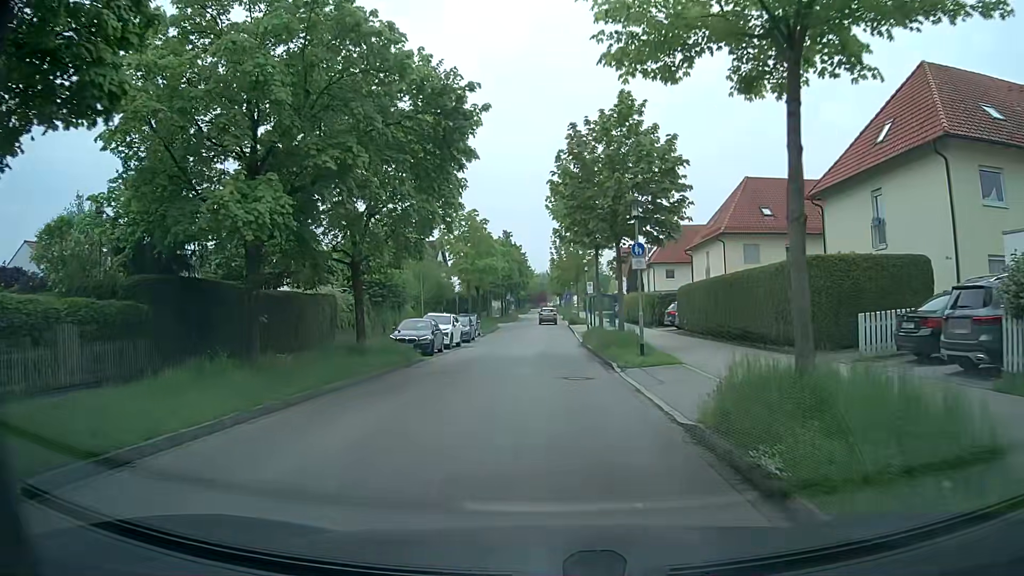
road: residential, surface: asphalt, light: Day
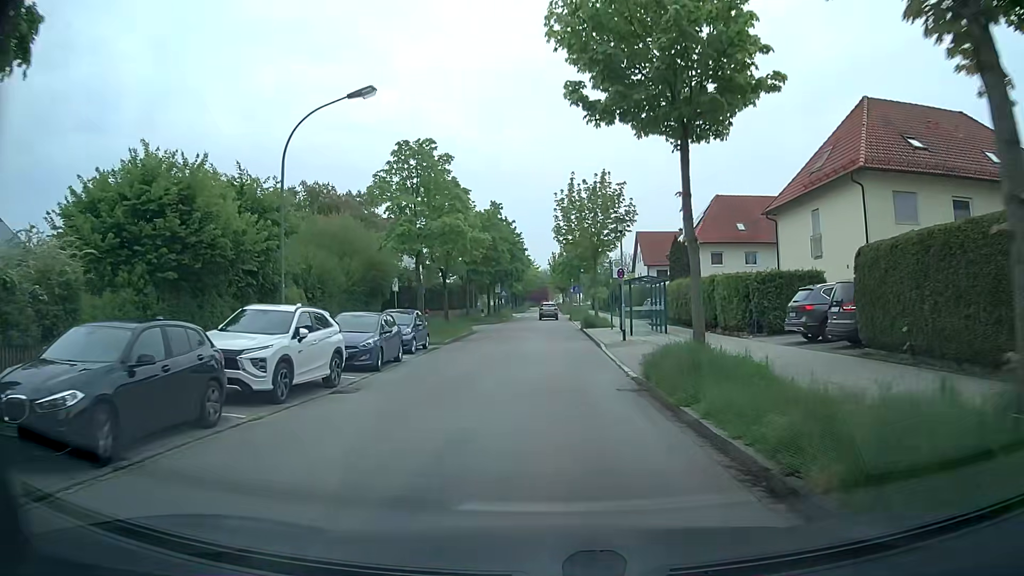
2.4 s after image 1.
(-0.1, +21.0) m; 0°
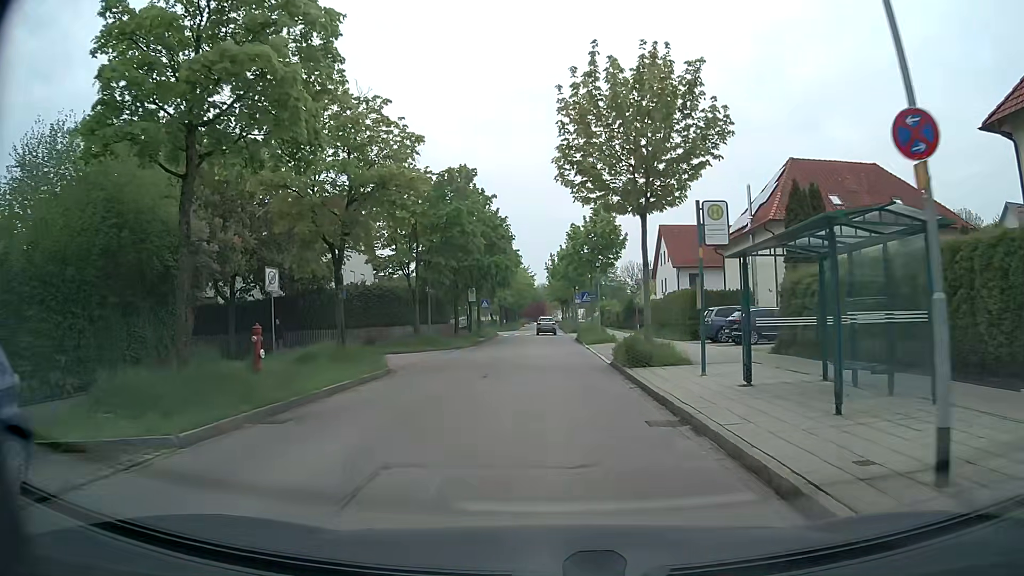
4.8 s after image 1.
(+0.1, +20.9) m; +1°
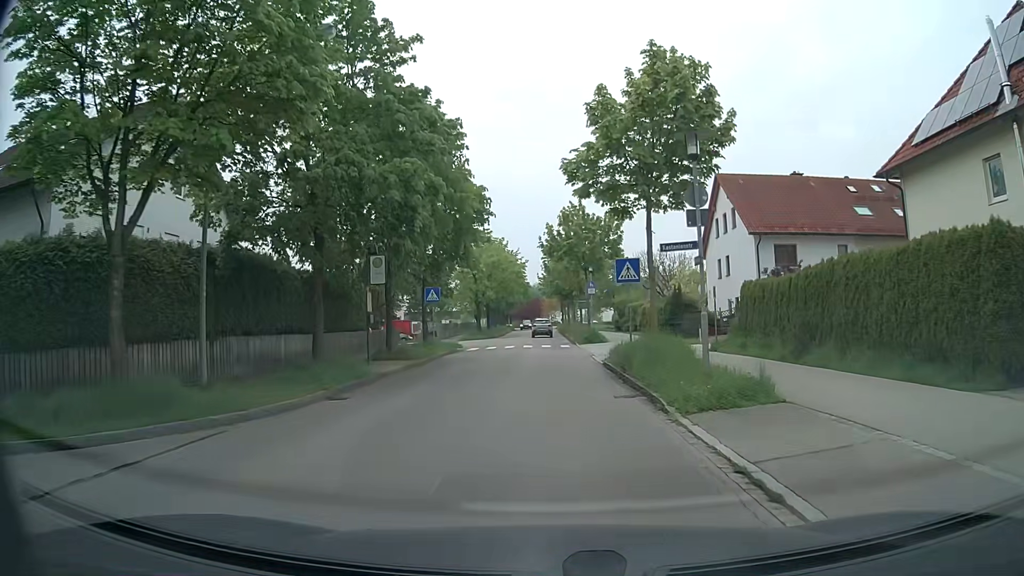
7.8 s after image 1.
(-0.2, +25.4) m; +1°
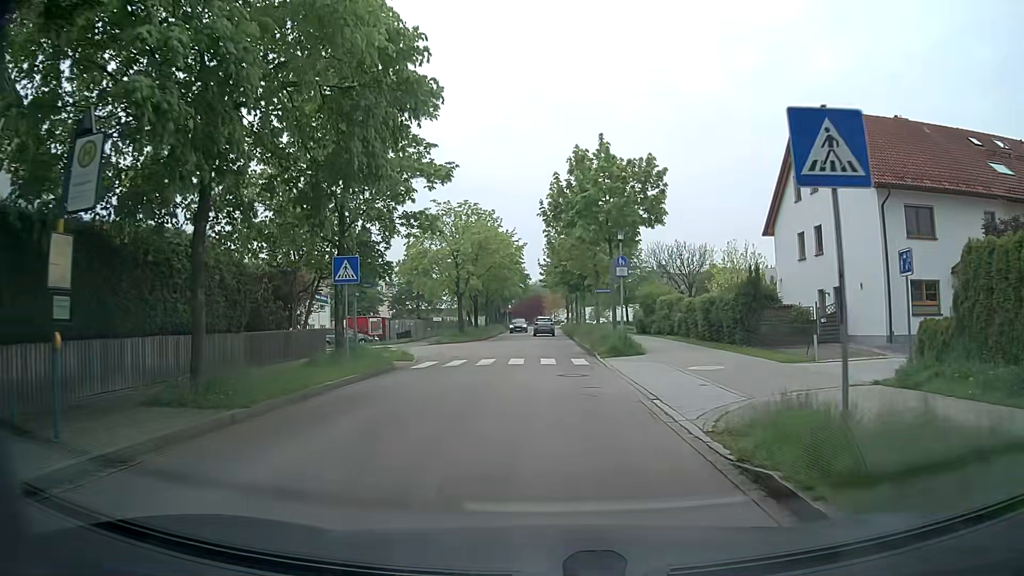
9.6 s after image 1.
(-0.3, +15.0) m; -1°
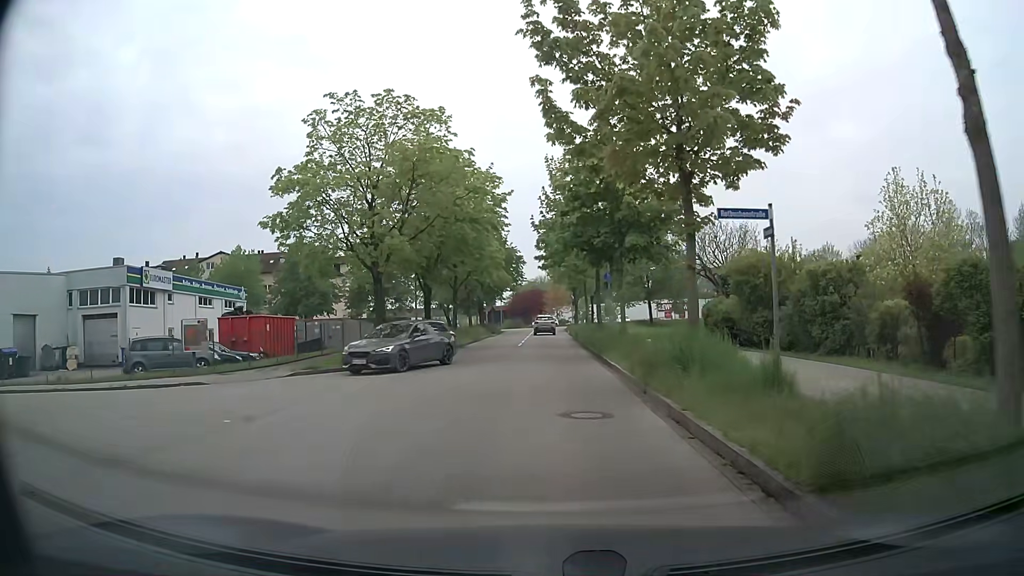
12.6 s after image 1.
(0.0, +24.1) m; -1°
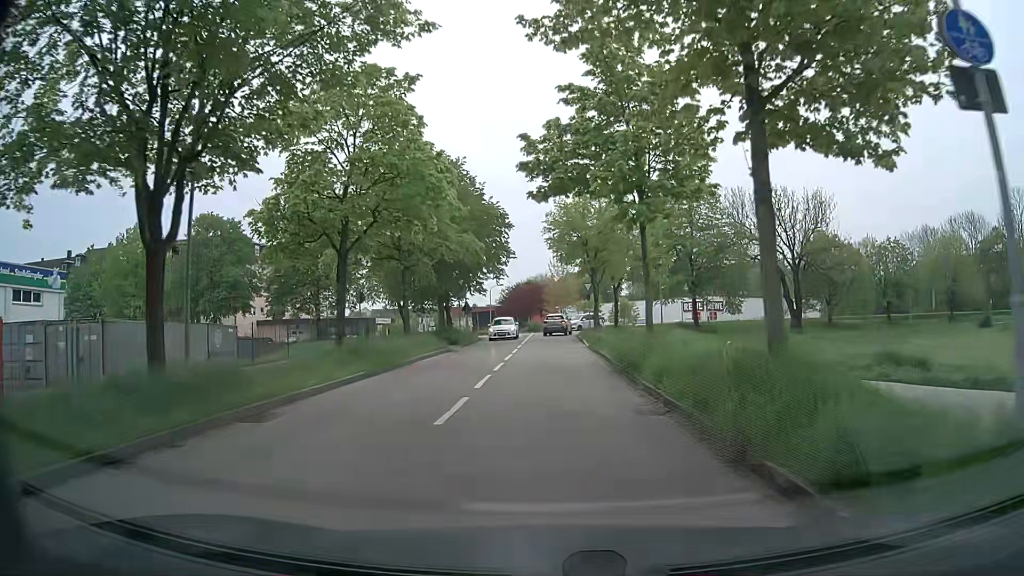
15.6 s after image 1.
(+0.3, +25.8) m; +1°
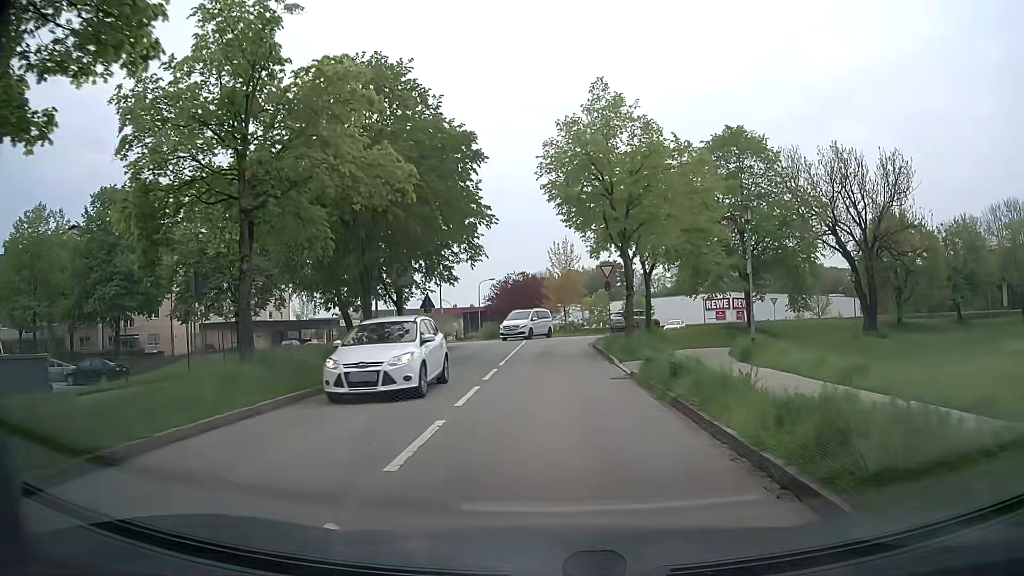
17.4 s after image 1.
(0.0, +16.6) m; 0°
(0, +10) (0, +20) (0, +30) (+1, +40) (+8, +47) (+16, +52) (+24, +59) (+32, +65) (+41, +68) (+51, +66) m
